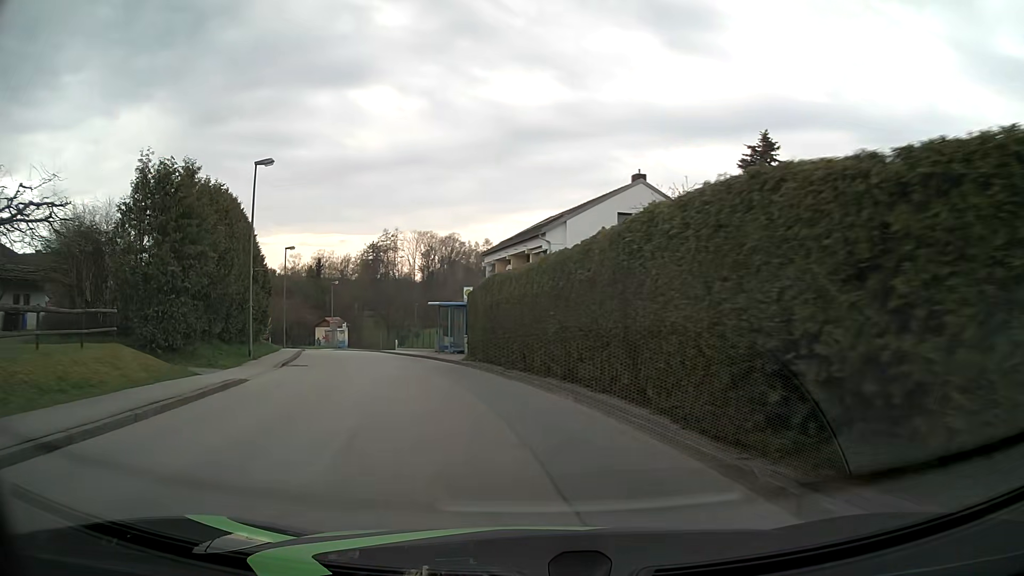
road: unclassified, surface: asphalt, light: Day
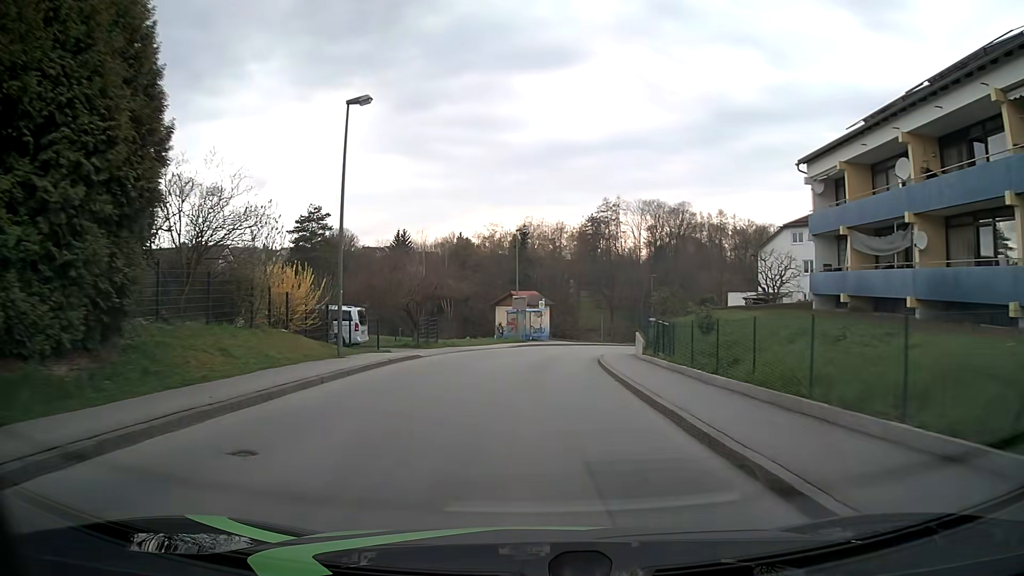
(-7.1, +33.1) m; -19°
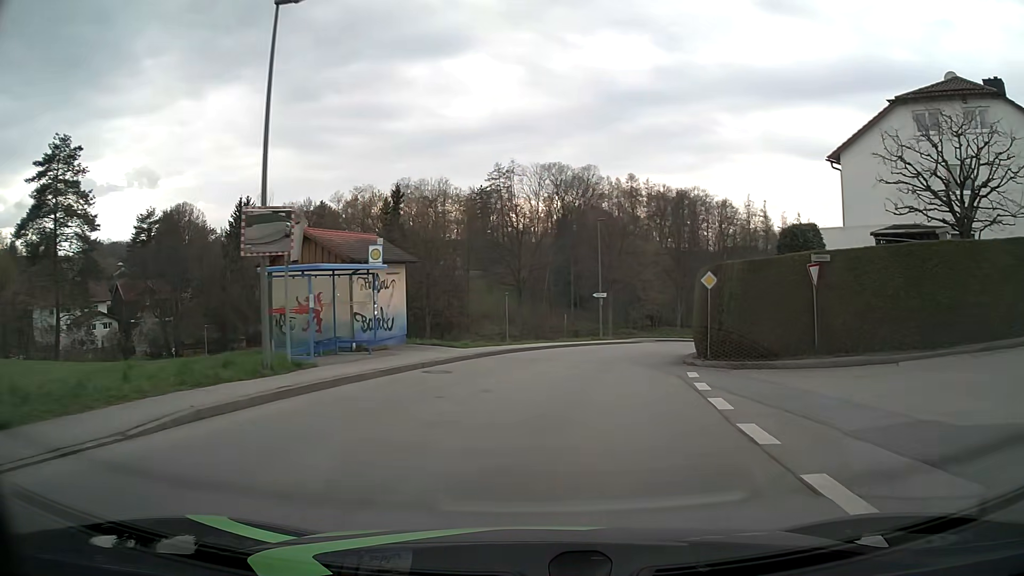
(+1.6, +33.5) m; +9°
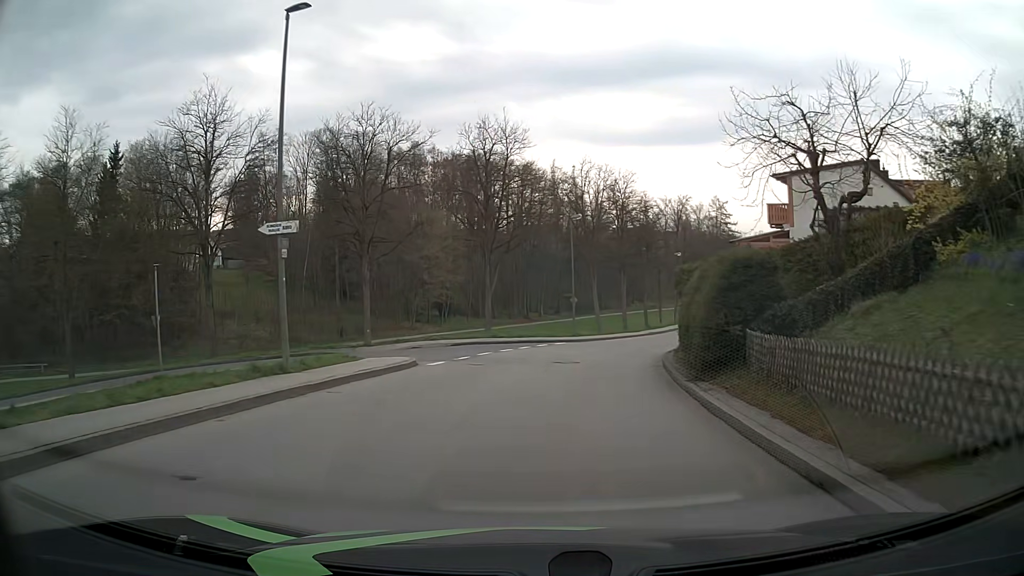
(+4.6, +30.0) m; +18°
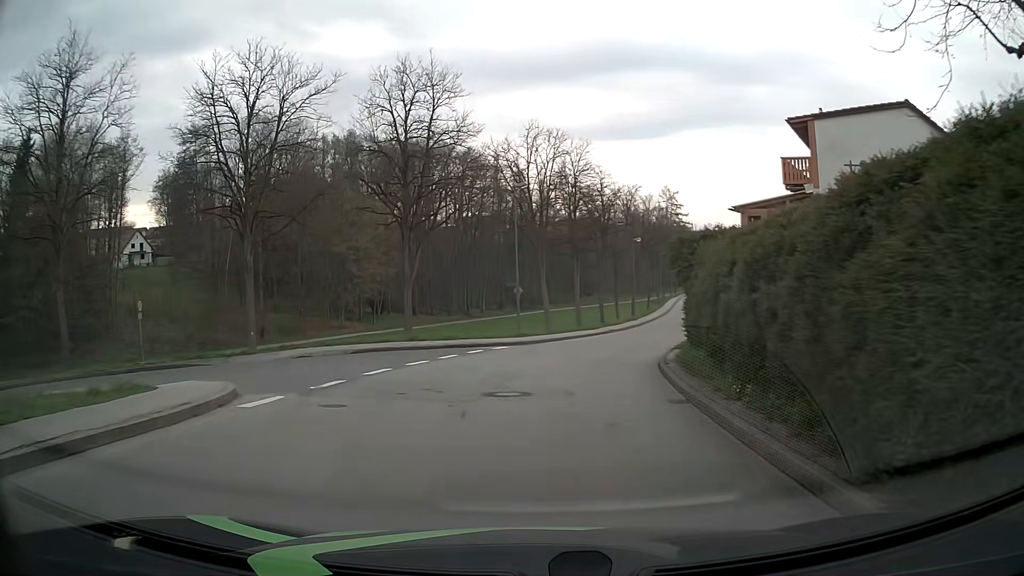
(+0.4, +9.2) m; +5°
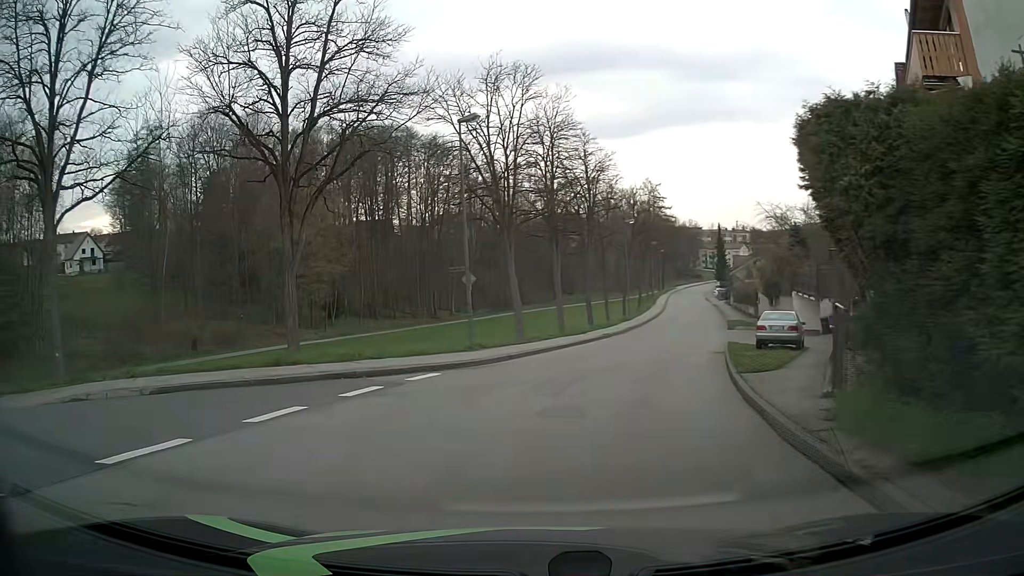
(+0.6, +12.0) m; +2°
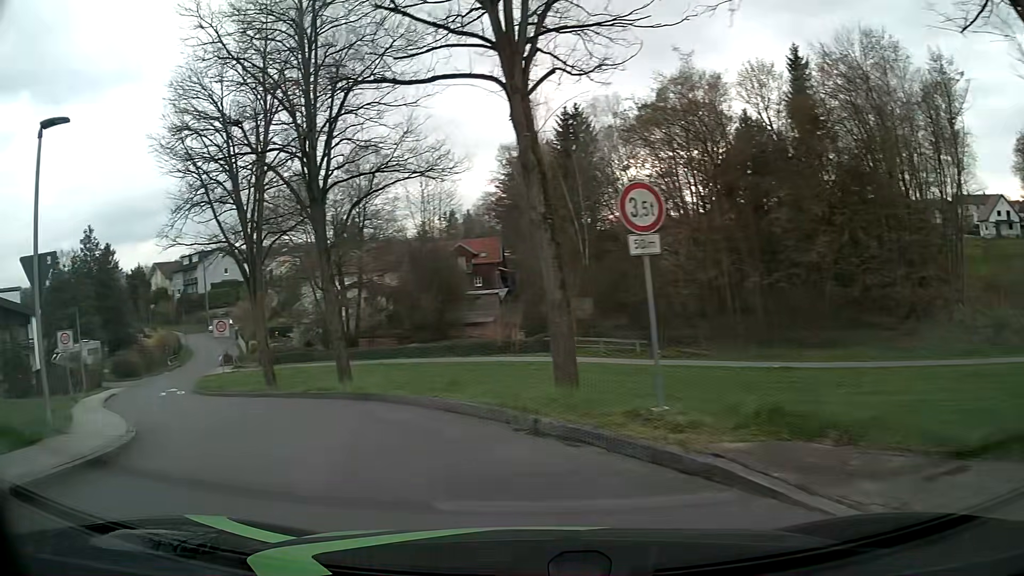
(-7.7, +9.4) m; -81°
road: residential
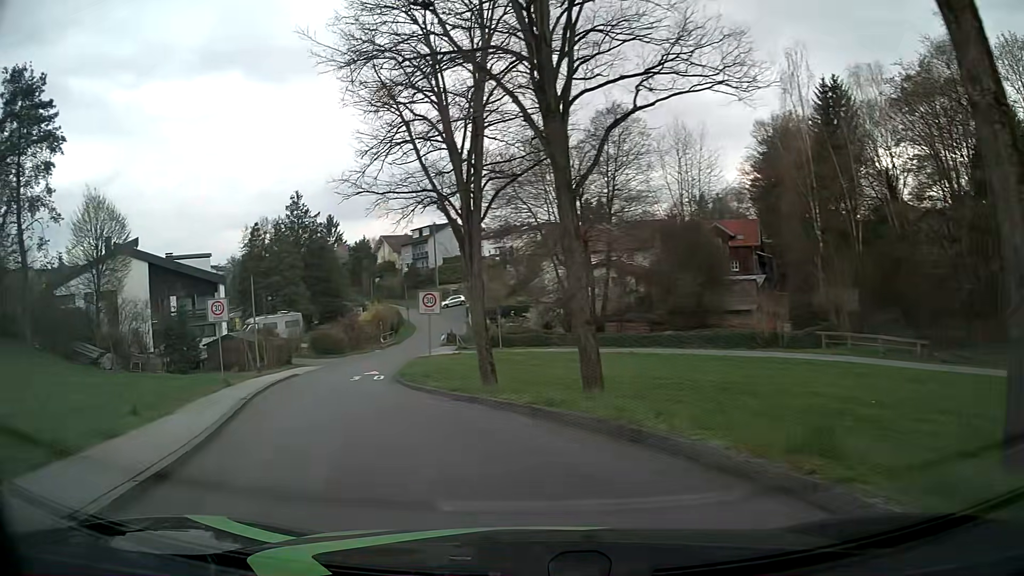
(-1.3, +6.7) m; -20°
(-2, +10) (-5, +19) (-8, +29) (-9, +39) (-10, +49) (-10, +59) (-10, +69) (-11, +79) (-11, +89) (-9, +98) m
